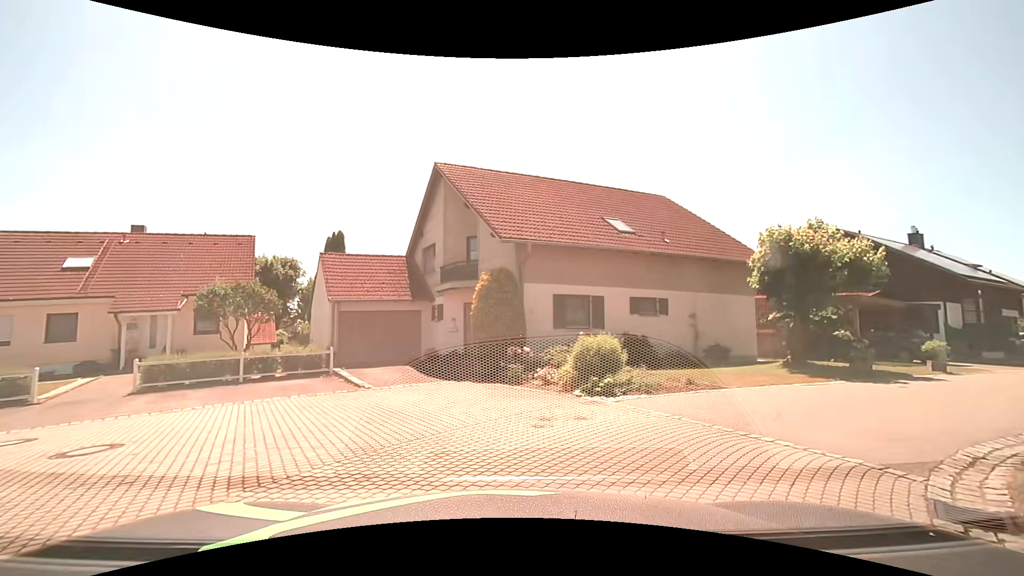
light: Day
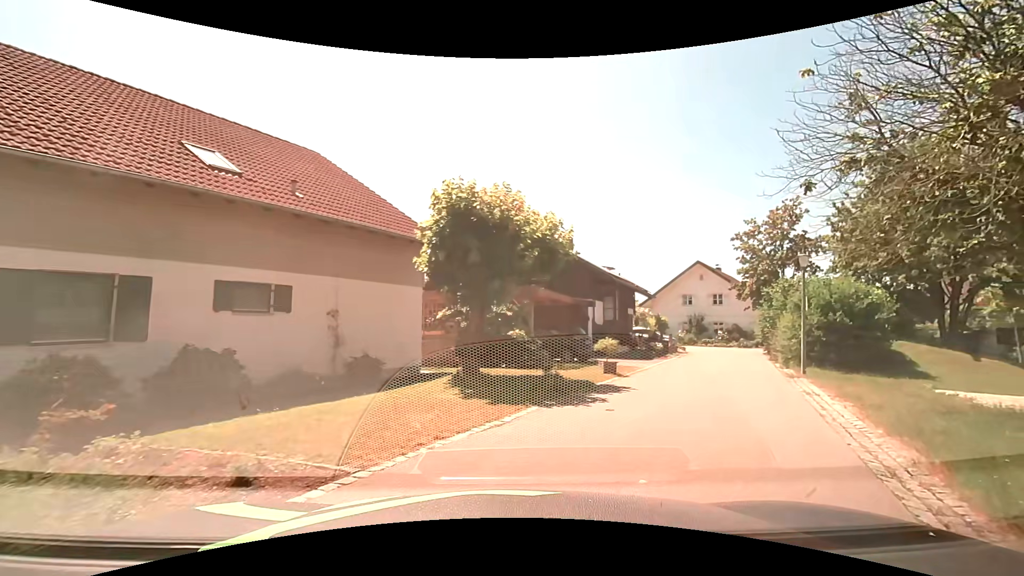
(+1.9, +6.9) m; +34°
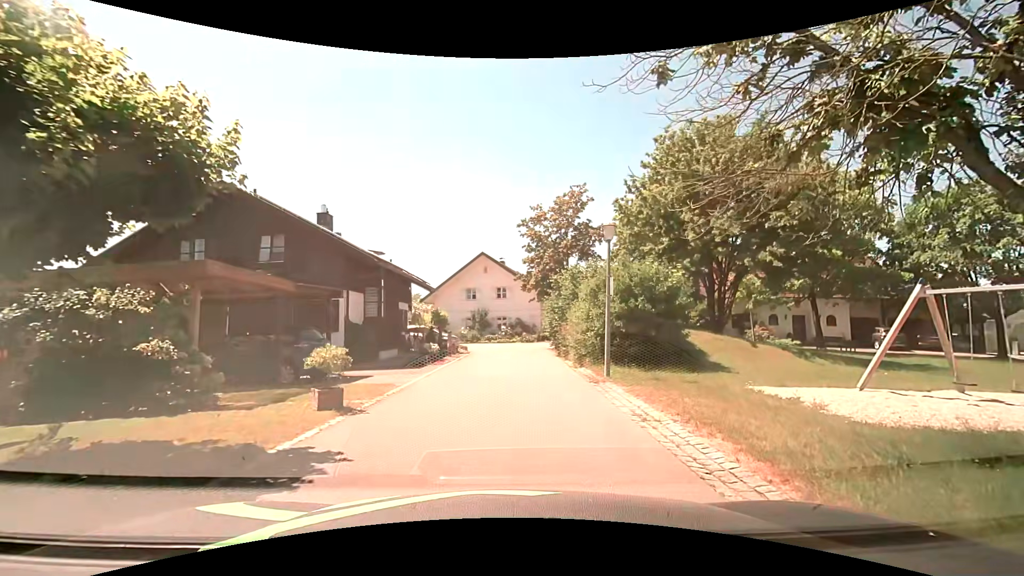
(+1.5, +6.1) m; +24°
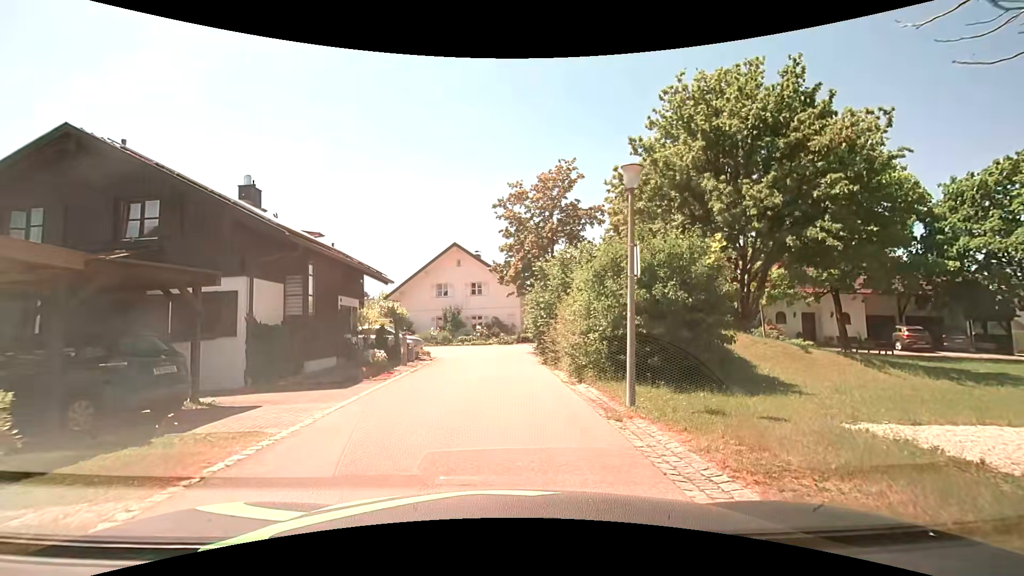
(+0.1, +5.2) m; +2°
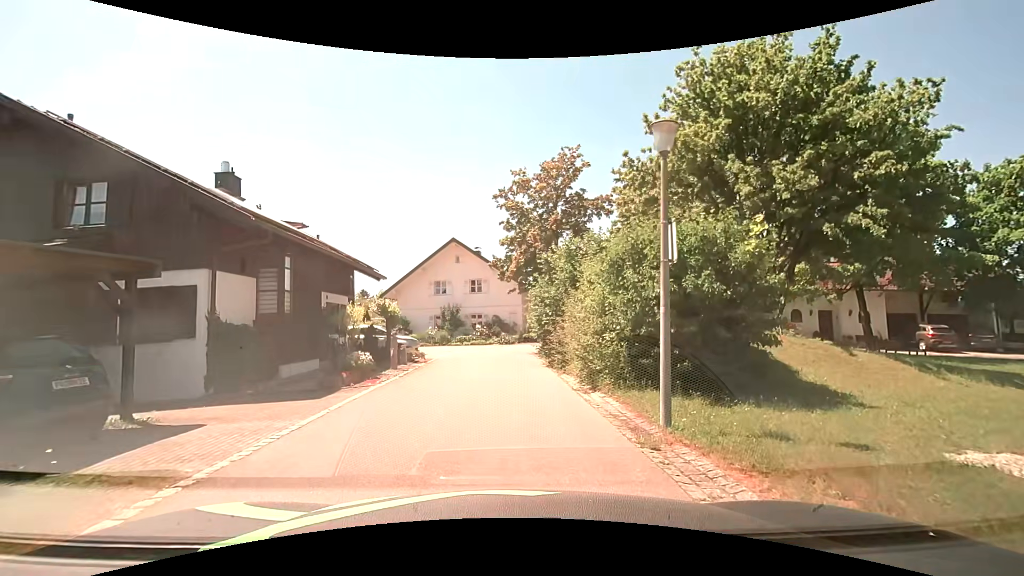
(0.0, +1.8) m; +1°
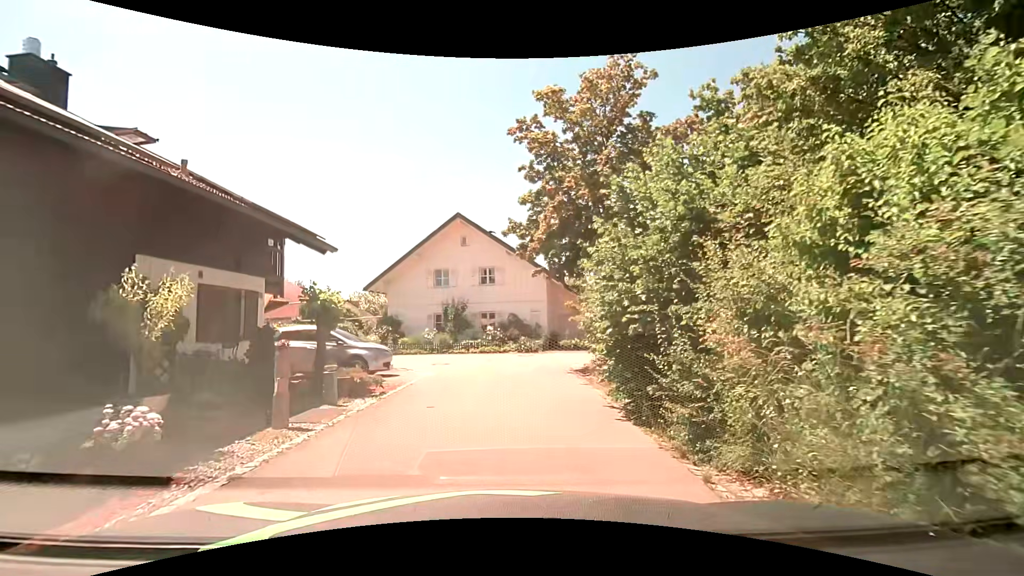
(-0.2, +9.2) m; -2°
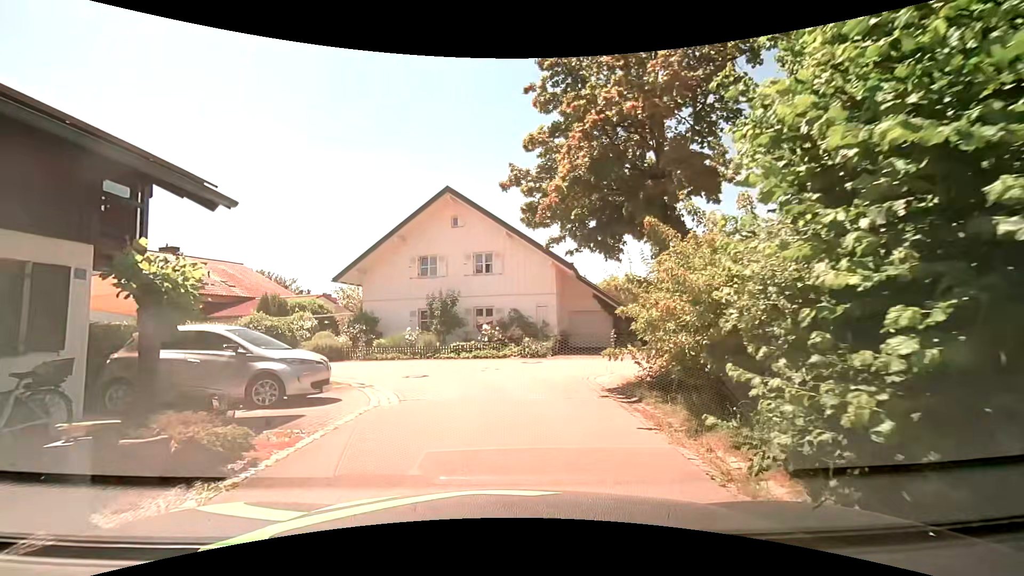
(0.0, +5.5) m; +1°
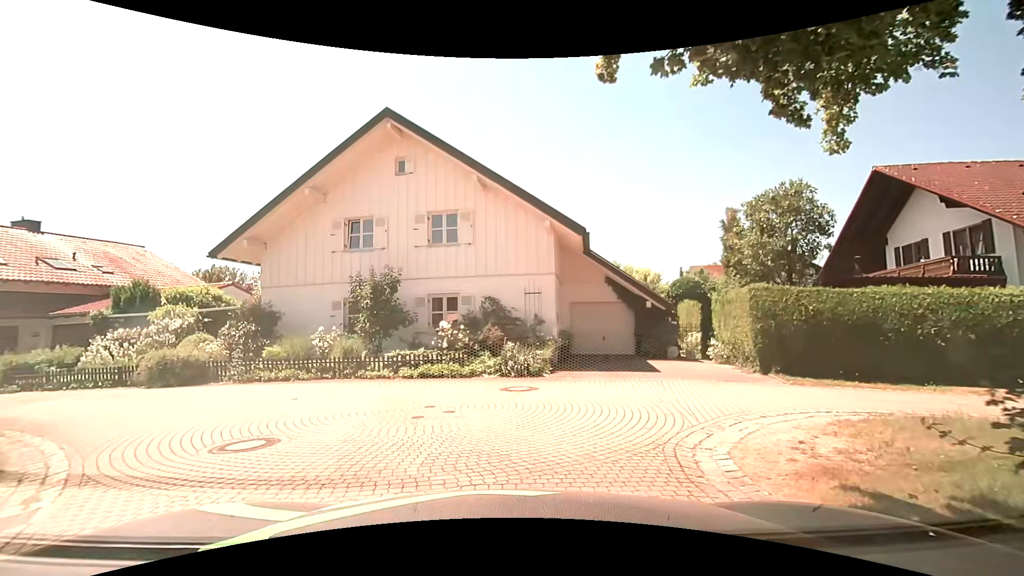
(0.0, +8.6) m; +2°
(-3, +9) (-11, +14) (-21, +16) (-31, +17) (-41, +17) (-51, +17) (-61, +17) (-71, +16) (-81, +16) (-91, +15) m
